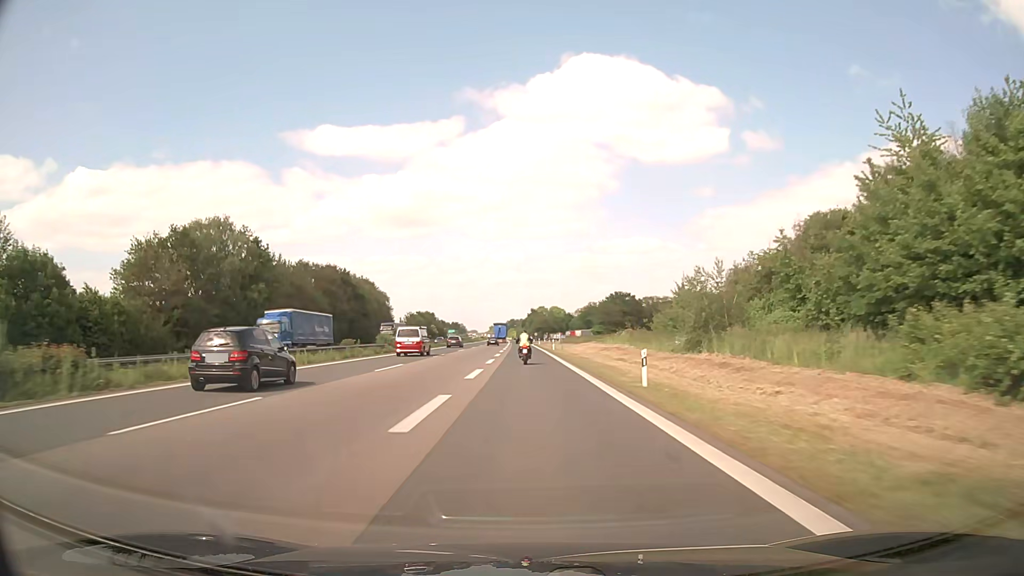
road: motorway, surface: asphalt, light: Day
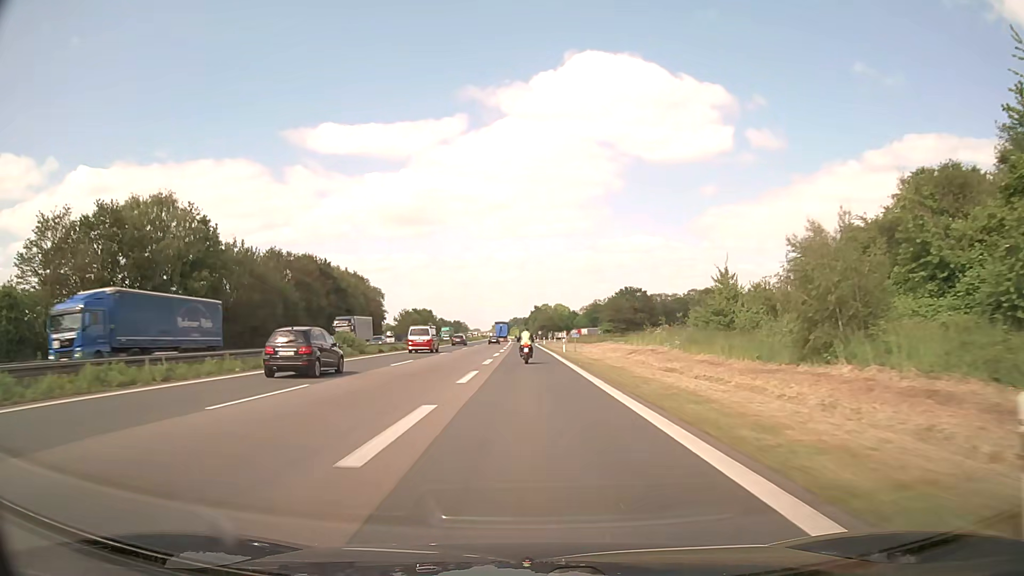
(0.0, +14.6) m; 0°
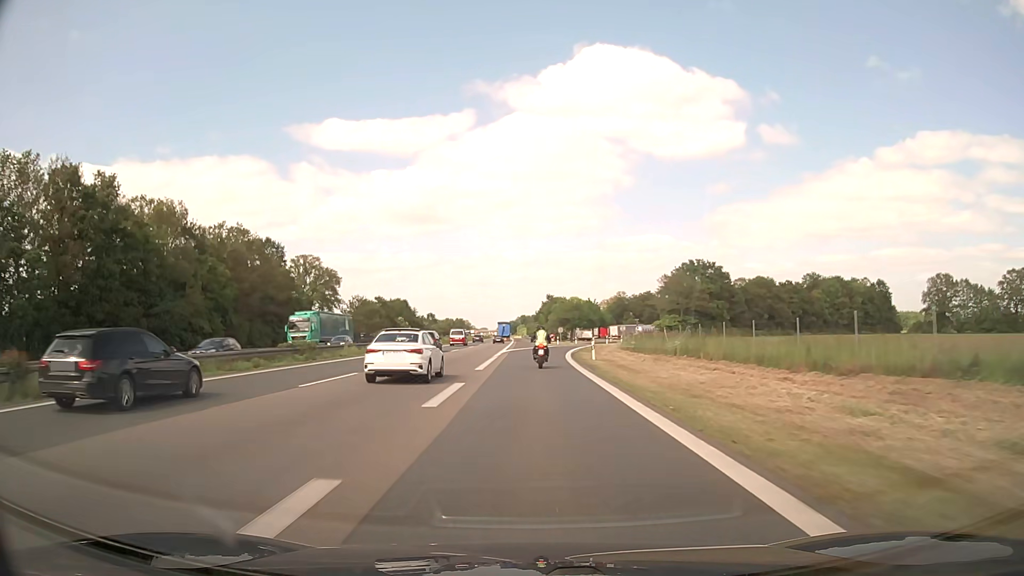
(-0.6, +66.3) m; -1°
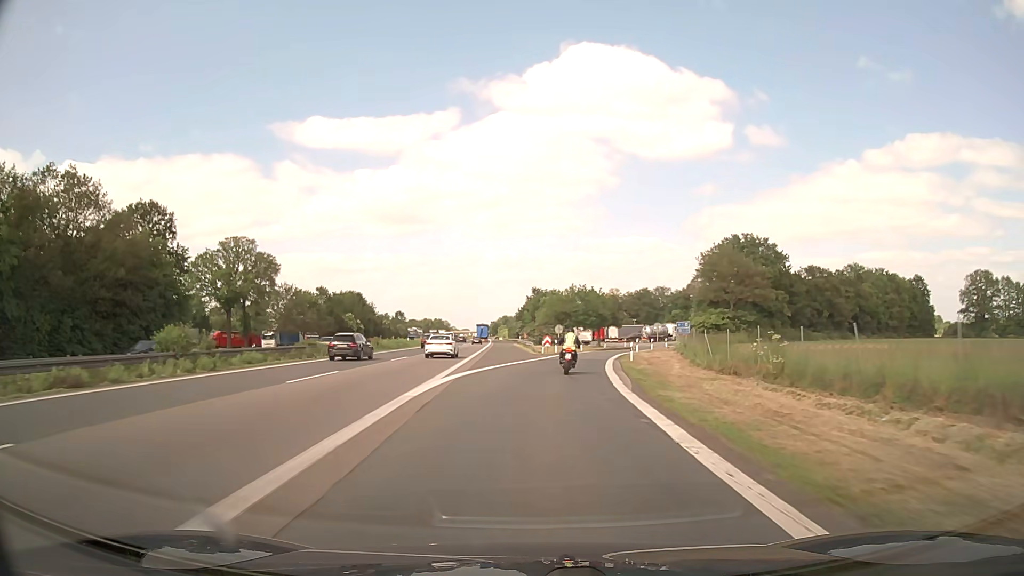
(+0.2, +34.0) m; +1°
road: motorway_link
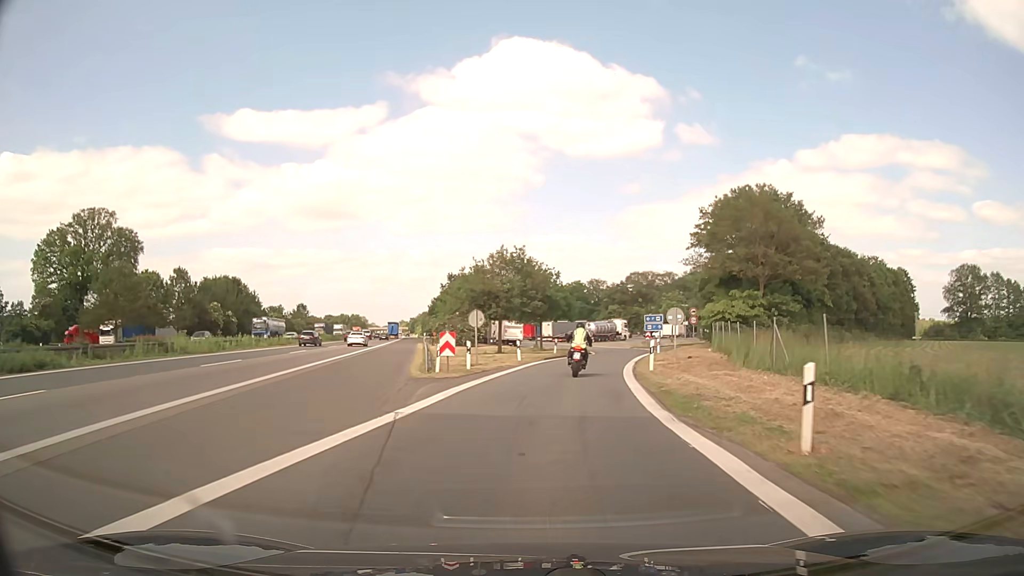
(+1.4, +29.3) m; +6°
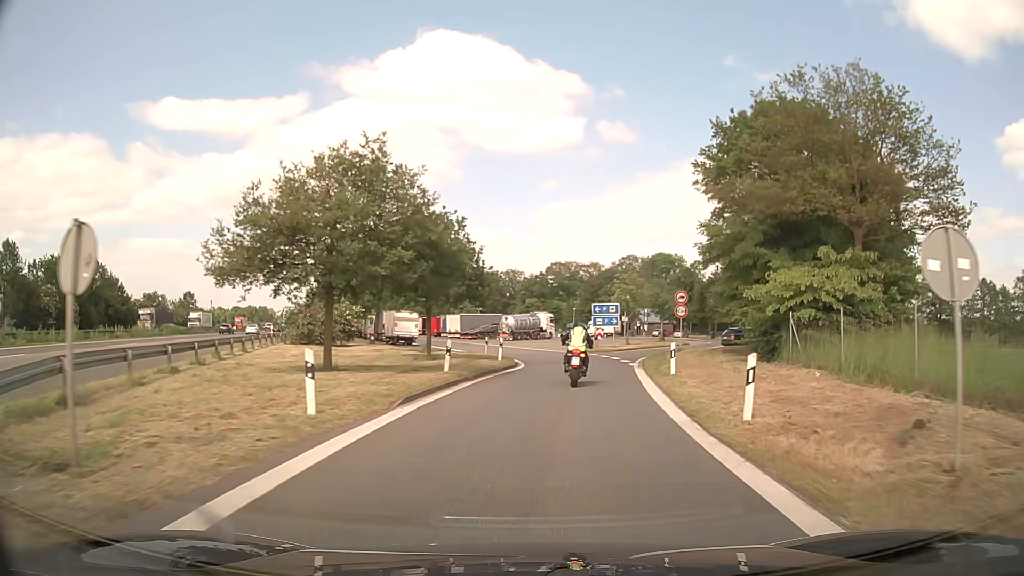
(+1.6, +23.3) m; +8°
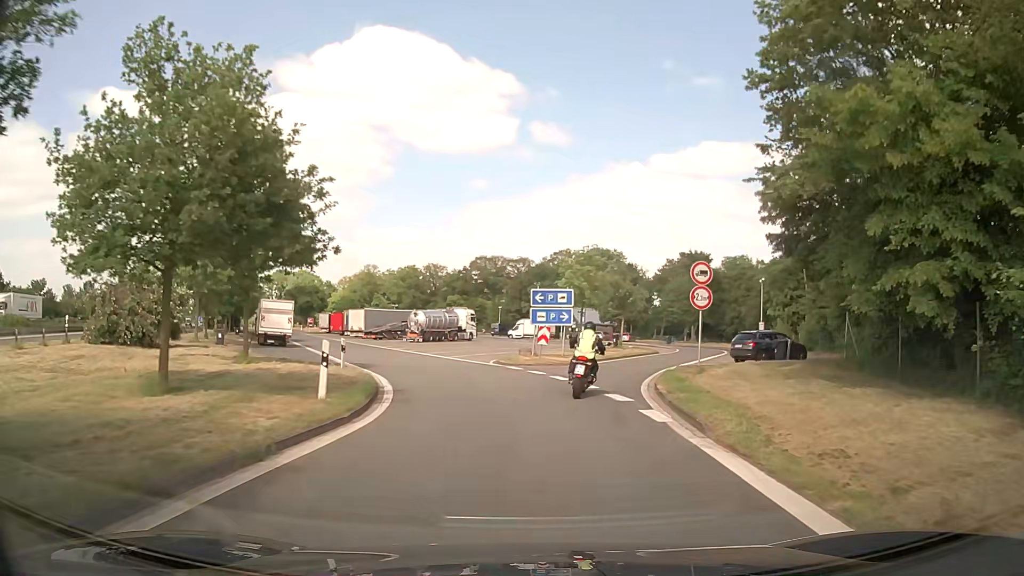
(+0.9, +17.6) m; +6°
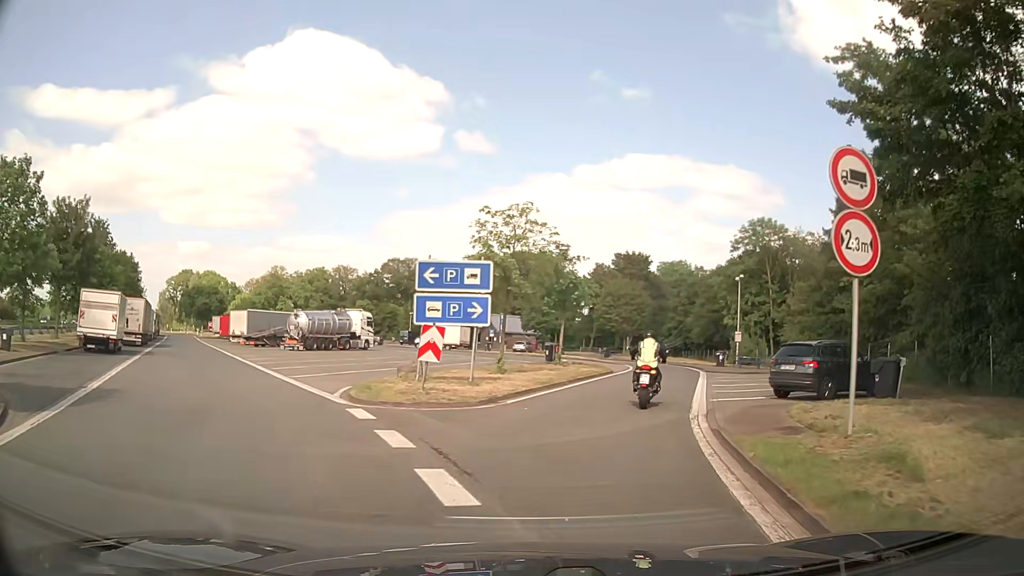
(+0.8, +14.4) m; +7°
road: service
(+1, +10) (+3, +20) (+6, +29) (+8, +39) (+9, +49) (+8, +59) (+5, +68) (+1, +78) (-4, +86) (-9, +95) m
